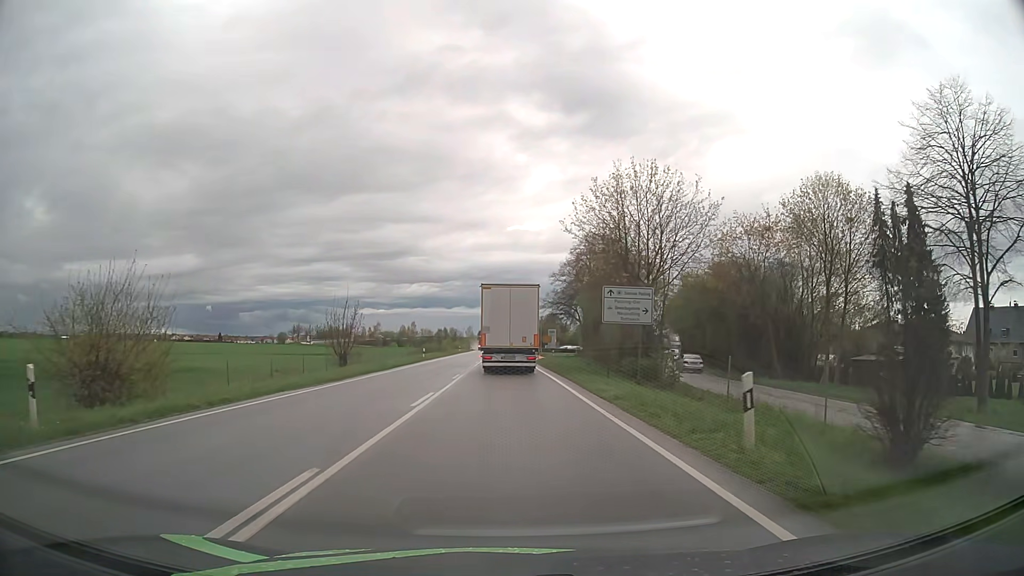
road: primary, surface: asphalt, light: Day
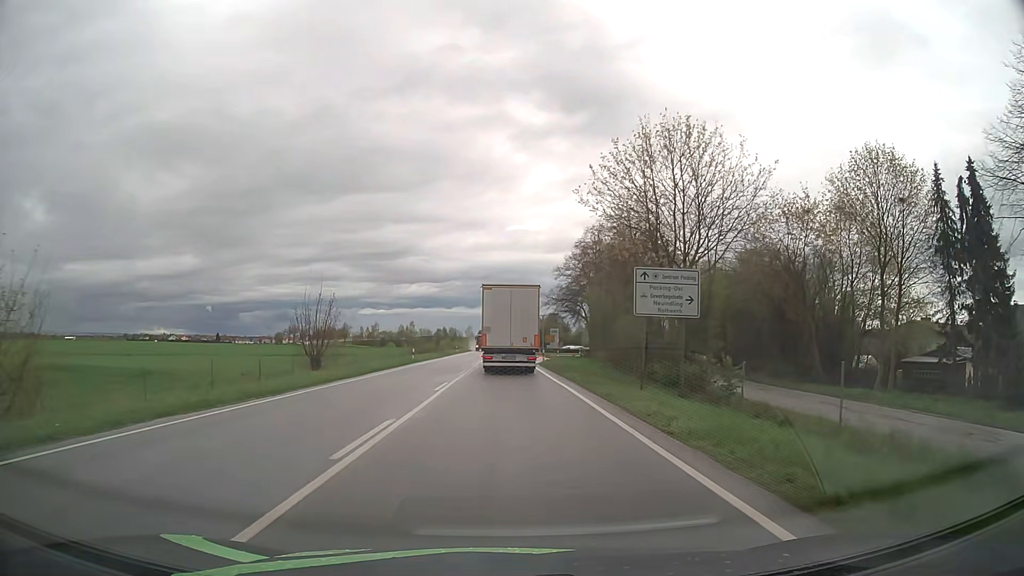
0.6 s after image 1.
(0.0, +6.9) m; 0°
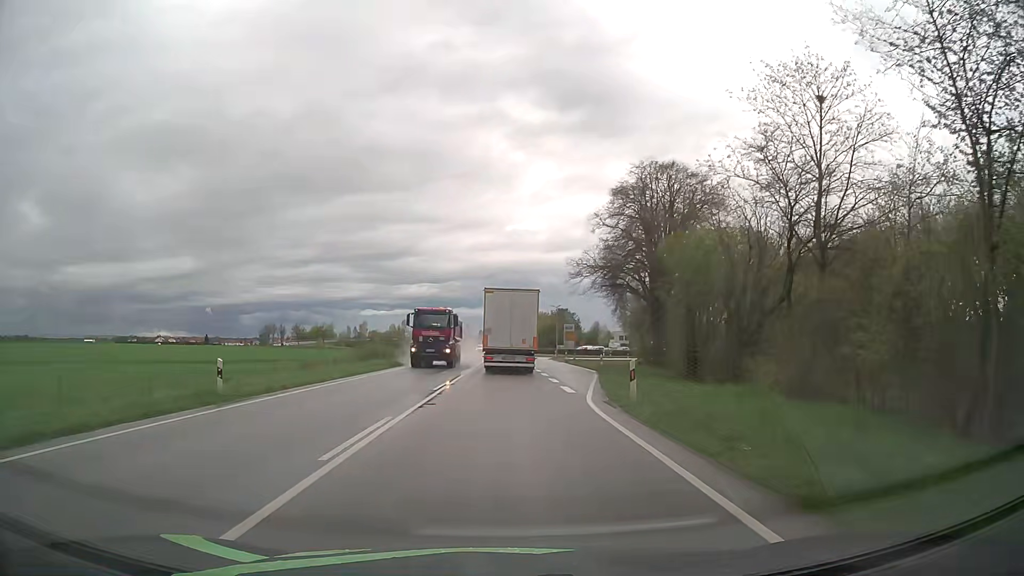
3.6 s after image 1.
(-0.1, +35.4) m; 0°
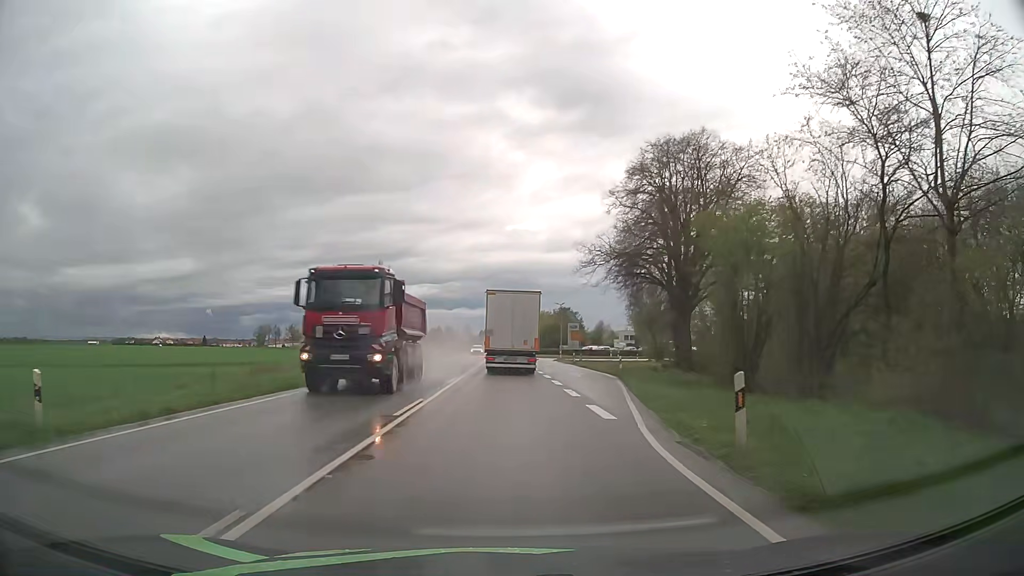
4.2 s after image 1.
(0.0, +7.3) m; 0°
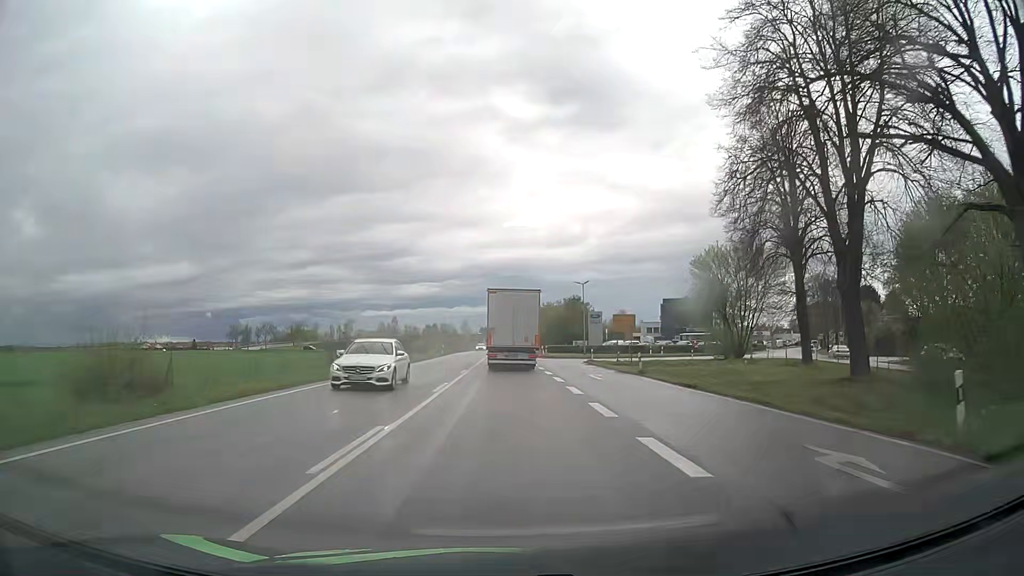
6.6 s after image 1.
(-0.1, +30.0) m; 0°
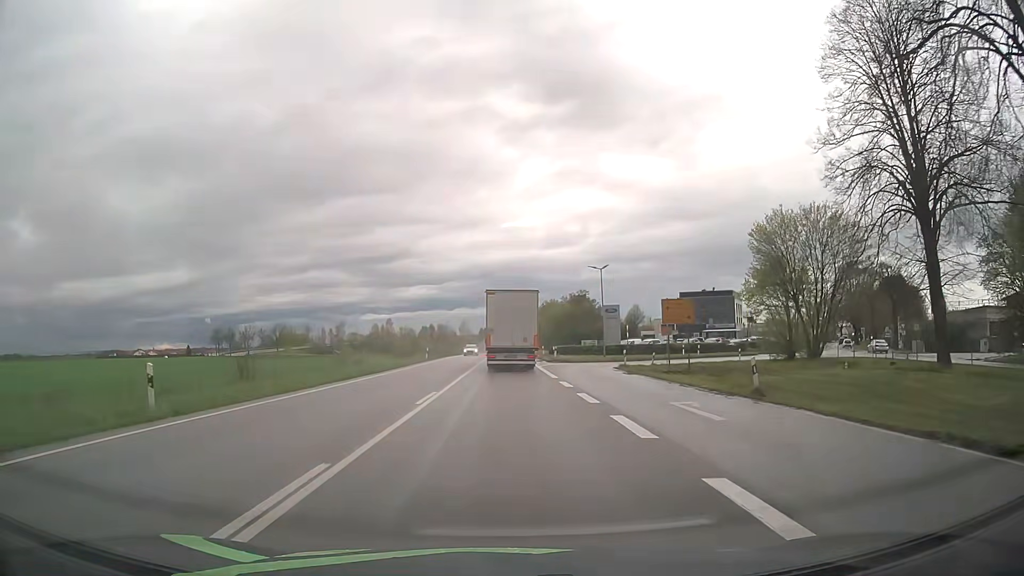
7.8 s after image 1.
(0.0, +15.4) m; 0°
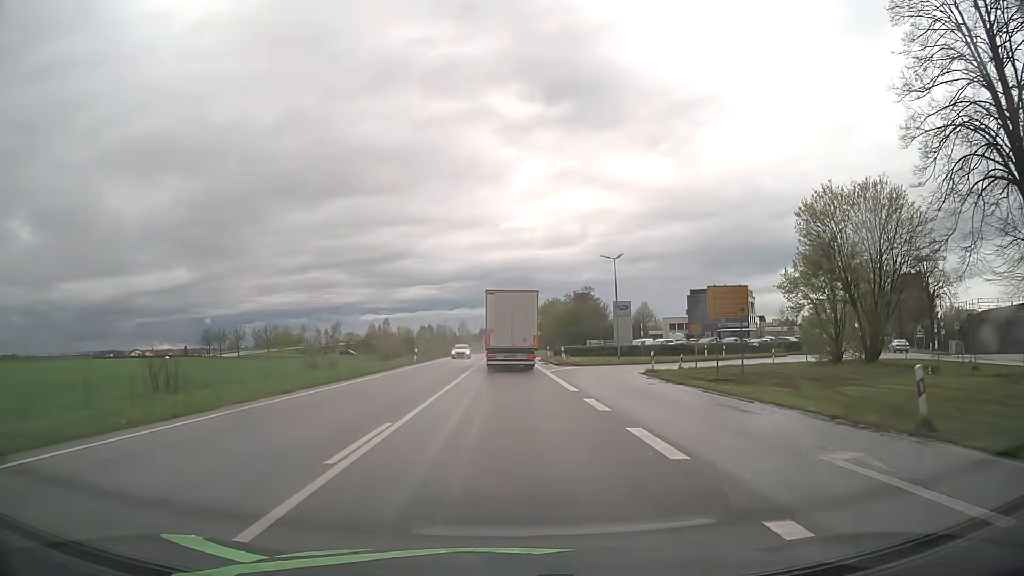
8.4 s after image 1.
(-0.1, +7.8) m; -1°
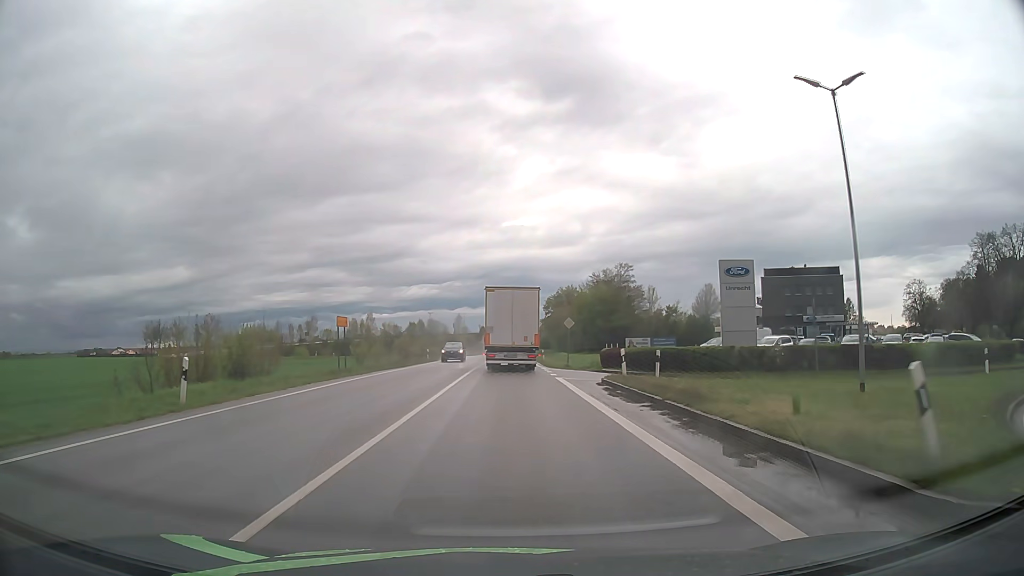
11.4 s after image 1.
(-0.1, +38.9) m; 0°
(0, +10) (0, +20) (0, +30) (0, +40) (0, +50) (0, +60) (0, +70) (0, +80) (0, +90) (+1, +100) m
